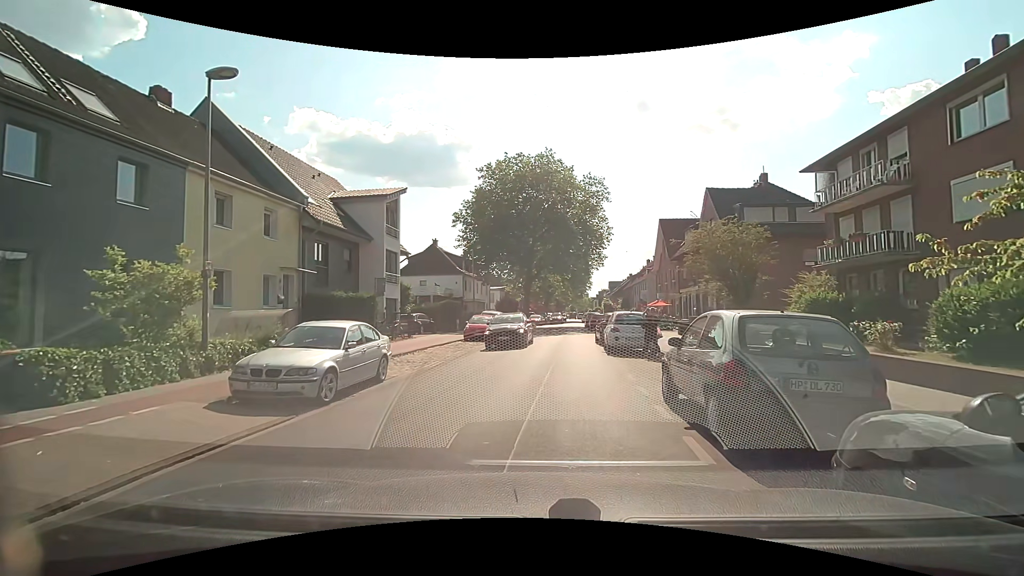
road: tertiary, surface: asphalt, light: Day
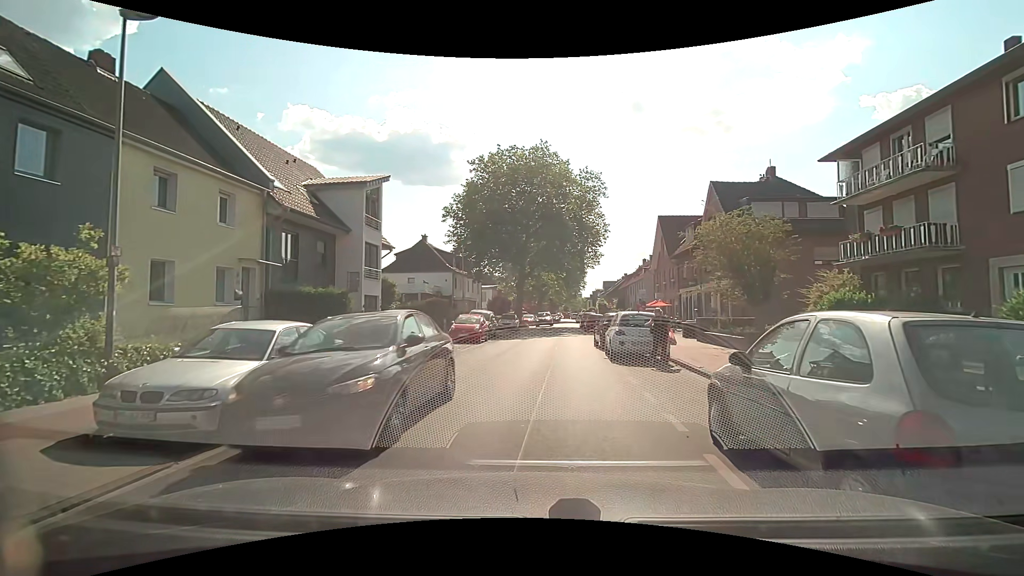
(+0.1, +2.6) m; +2°
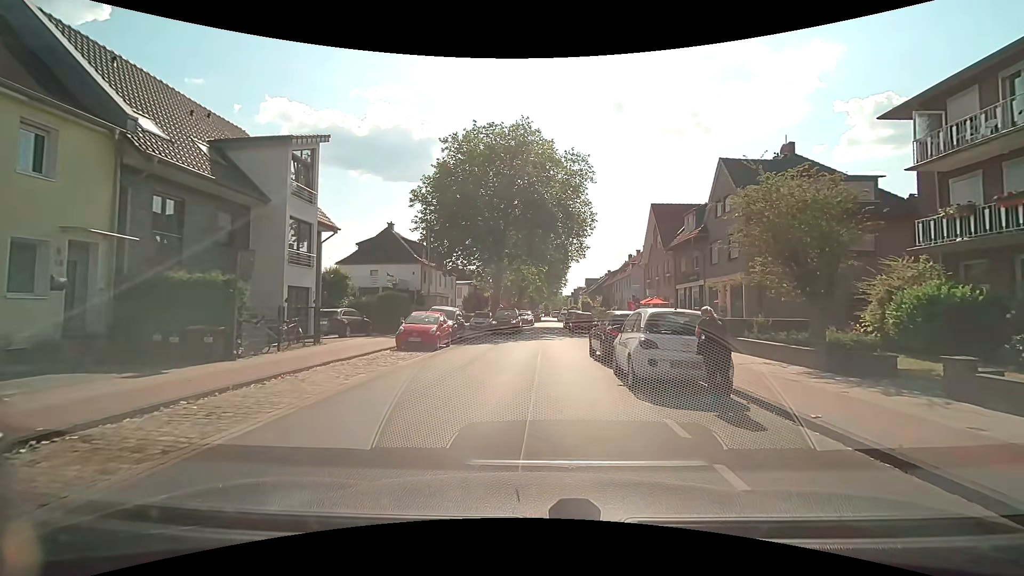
(+0.1, +6.3) m; +2°
(0, +10) (+1, +20) (+1, +30) (+1, +40) (+2, +50) (+2, +60) (+3, +70) (+3, +80) (+3, +90) (+4, +100) m
